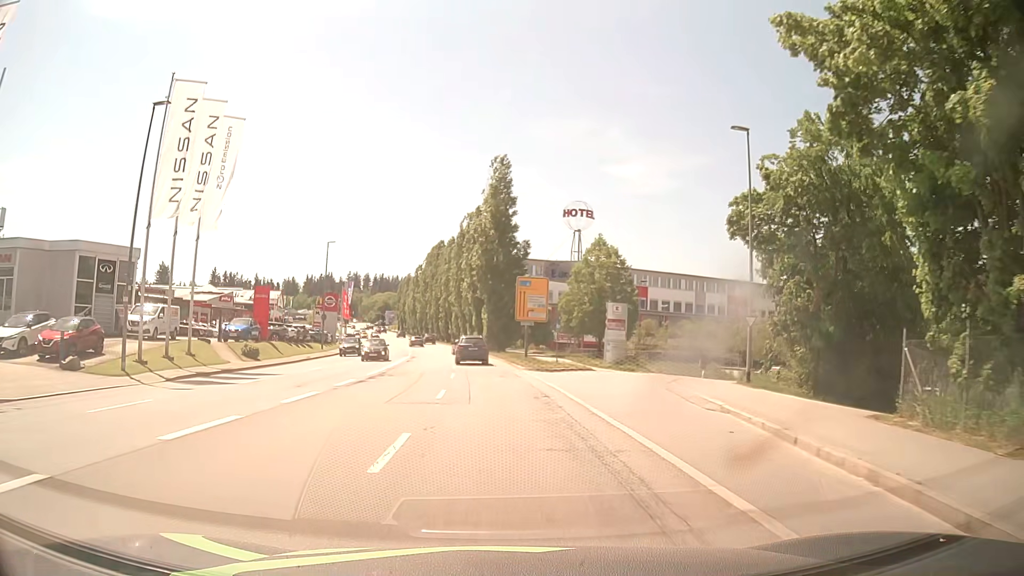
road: tertiary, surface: asphalt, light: Day
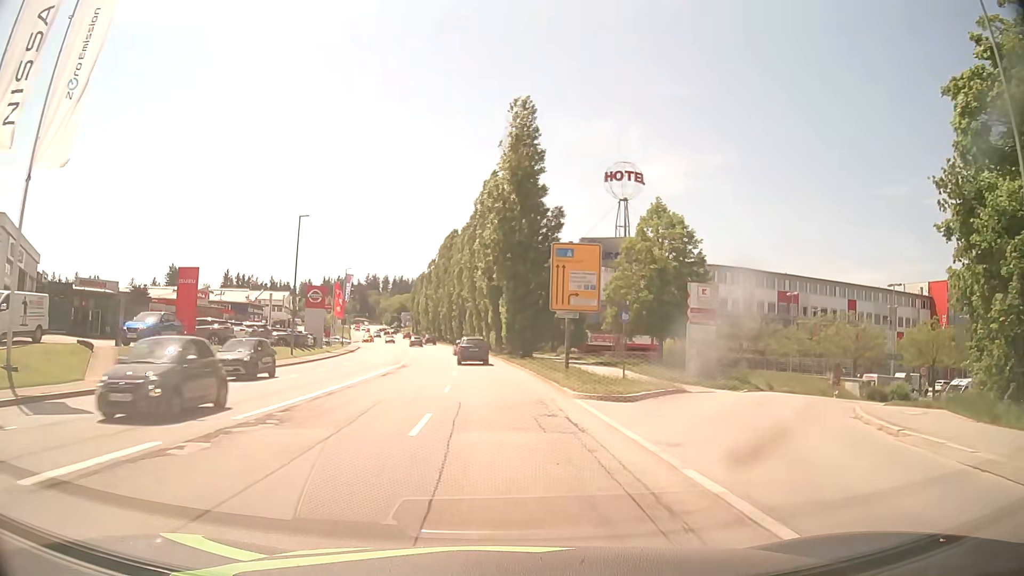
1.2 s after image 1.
(-0.2, +15.3) m; -2°
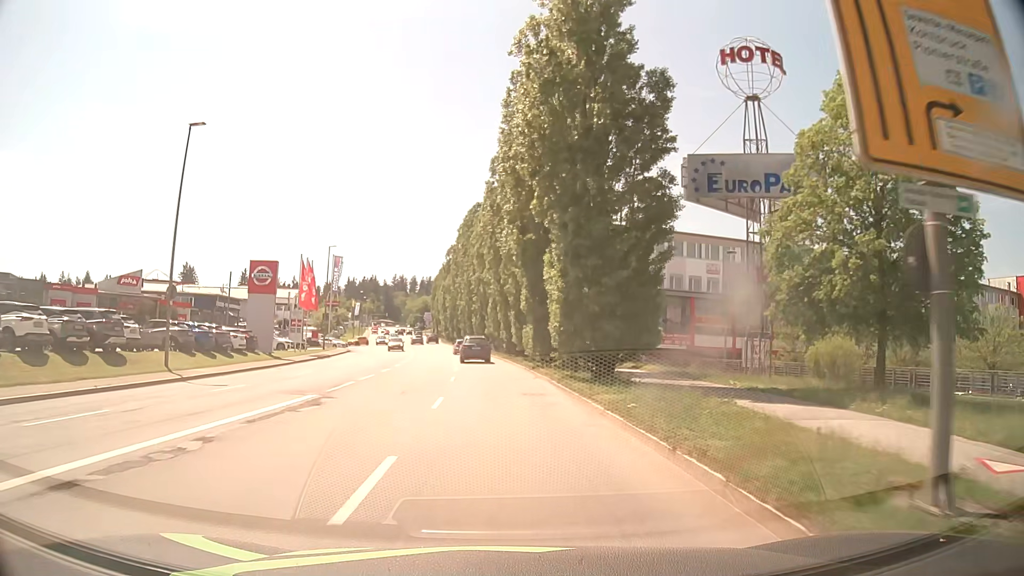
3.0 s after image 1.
(-0.6, +22.9) m; -3°
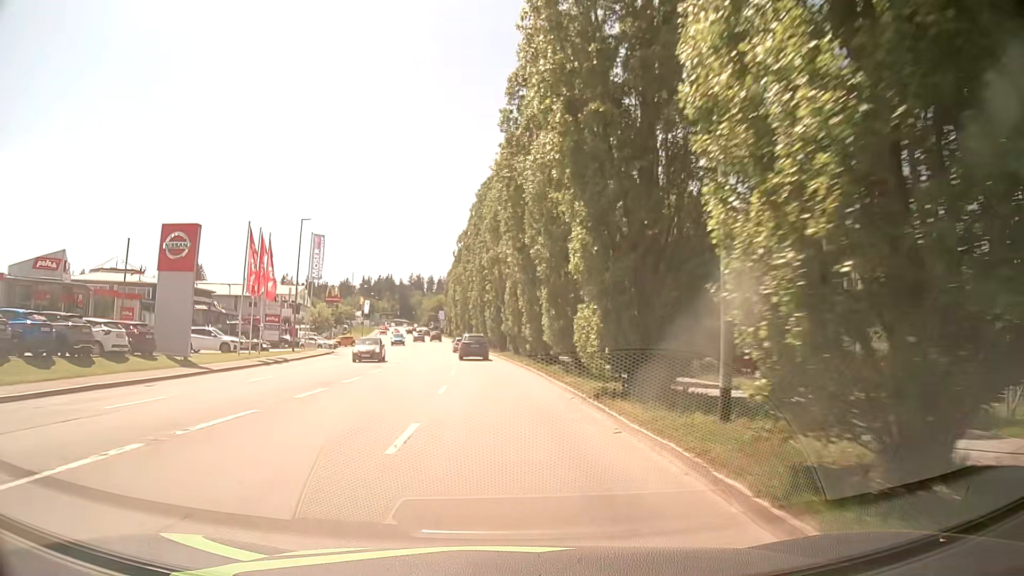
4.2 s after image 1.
(-0.2, +15.2) m; -1°
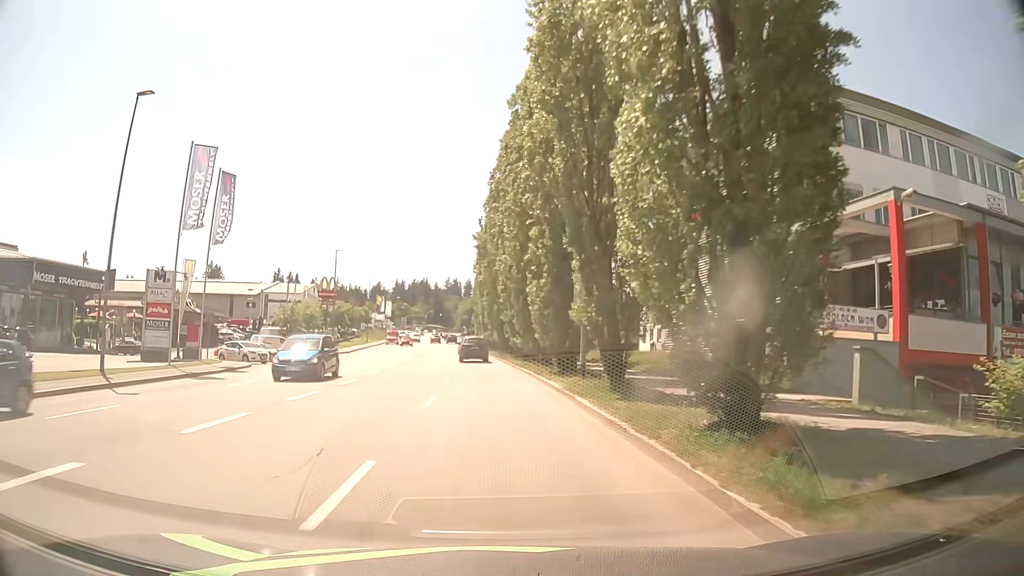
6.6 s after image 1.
(-1.1, +30.3) m; -4°
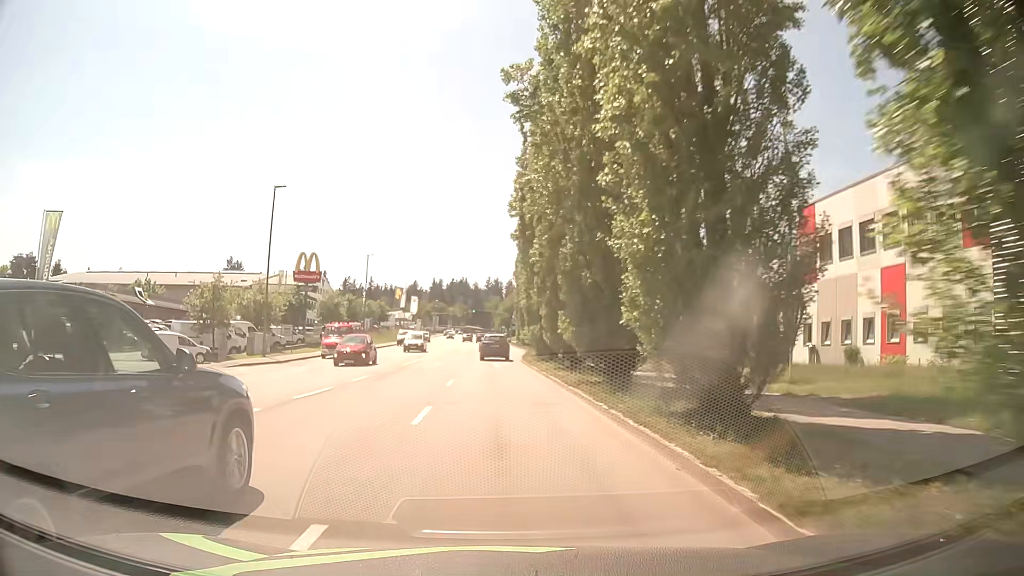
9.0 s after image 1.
(-0.8, +30.4) m; -3°
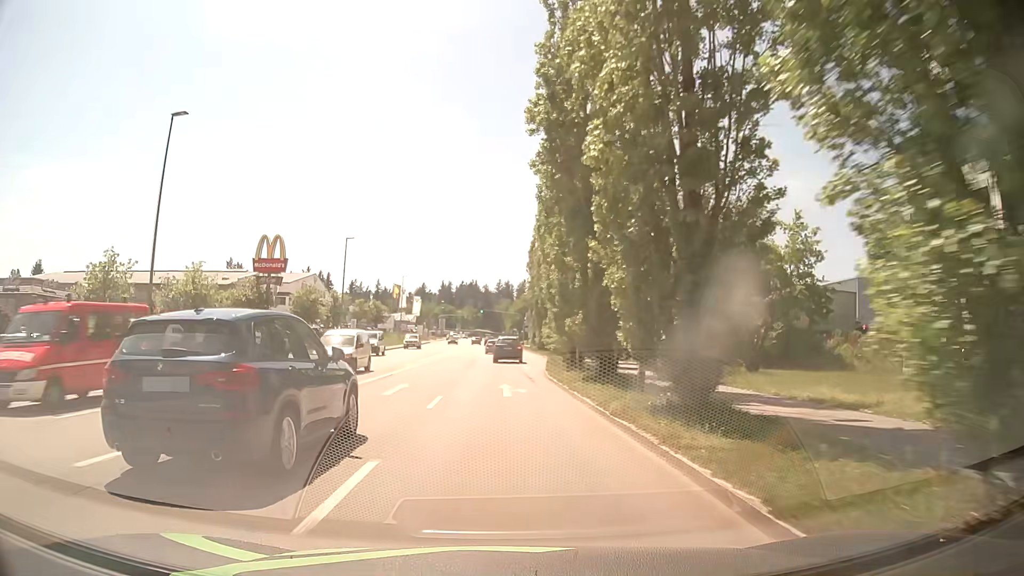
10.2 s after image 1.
(-0.2, +15.2) m; -1°
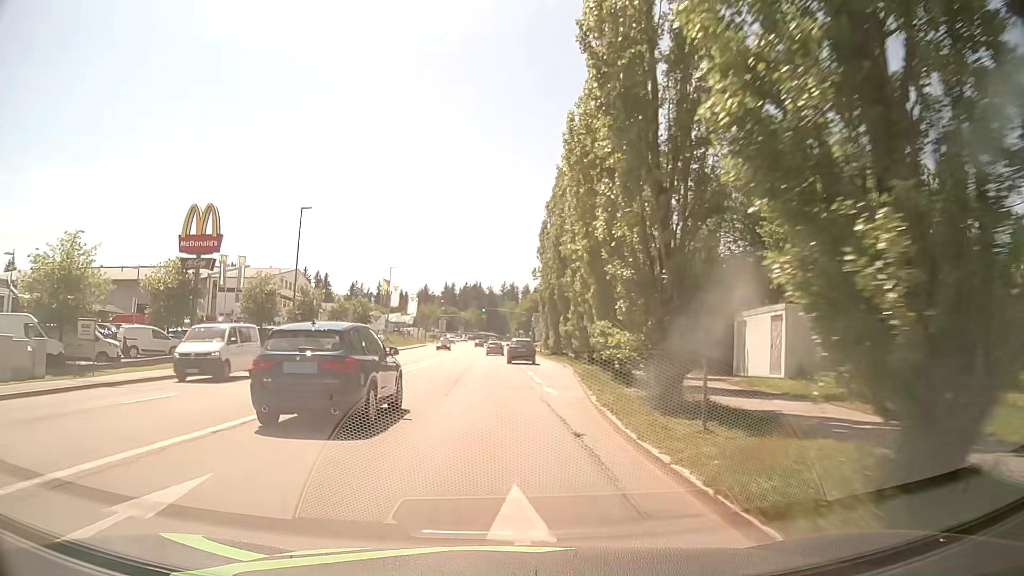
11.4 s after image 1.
(+0.1, +15.2) m; +1°
(0, +10) (0, +20) (0, +30) (-1, +40) (-1, +50) (-1, +60) (-1, +70) (-2, +80) (-2, +90) (-2, +100) m
